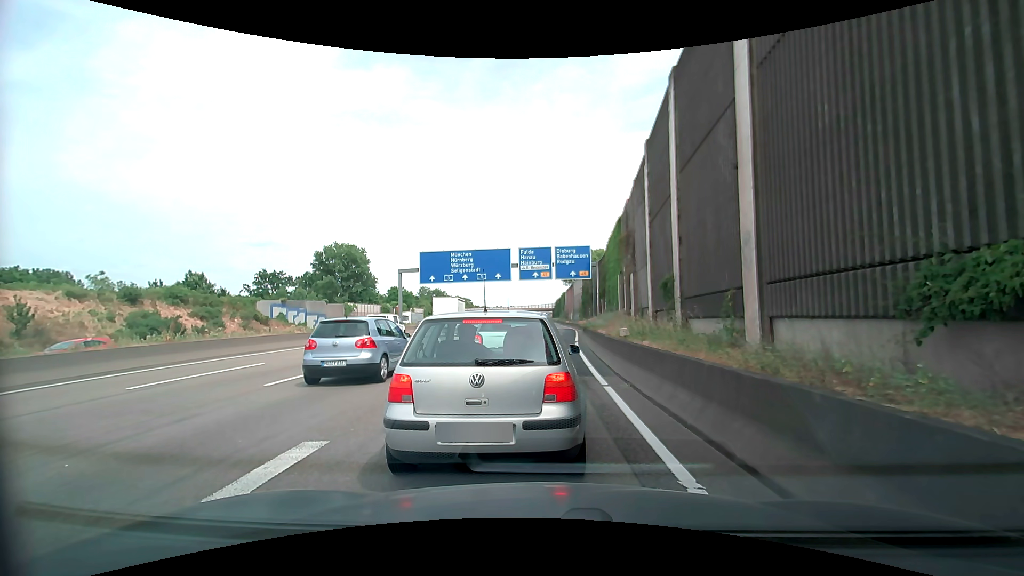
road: motorway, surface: asphalt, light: Day
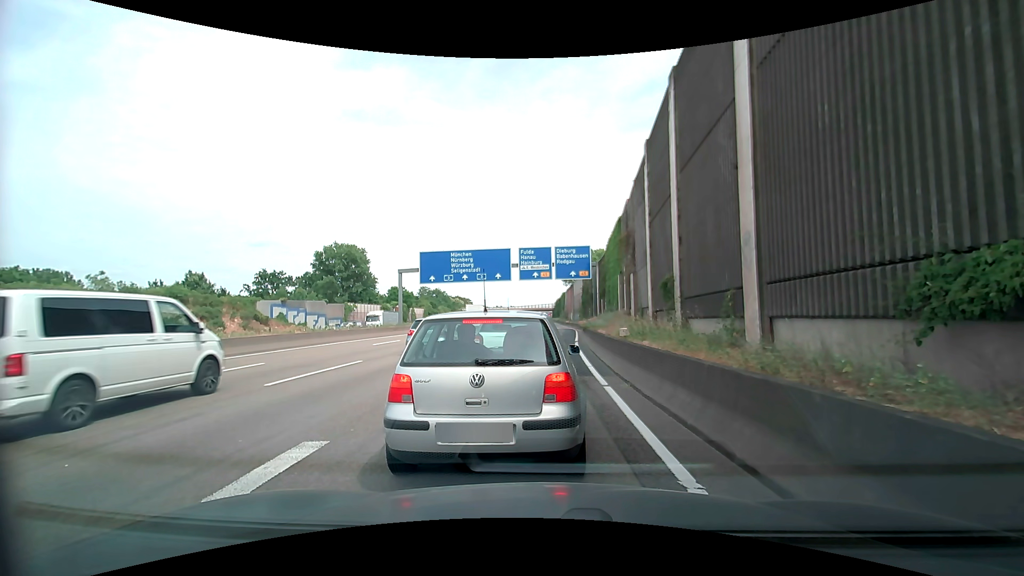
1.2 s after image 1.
(0.0, 0.0) m; 0°
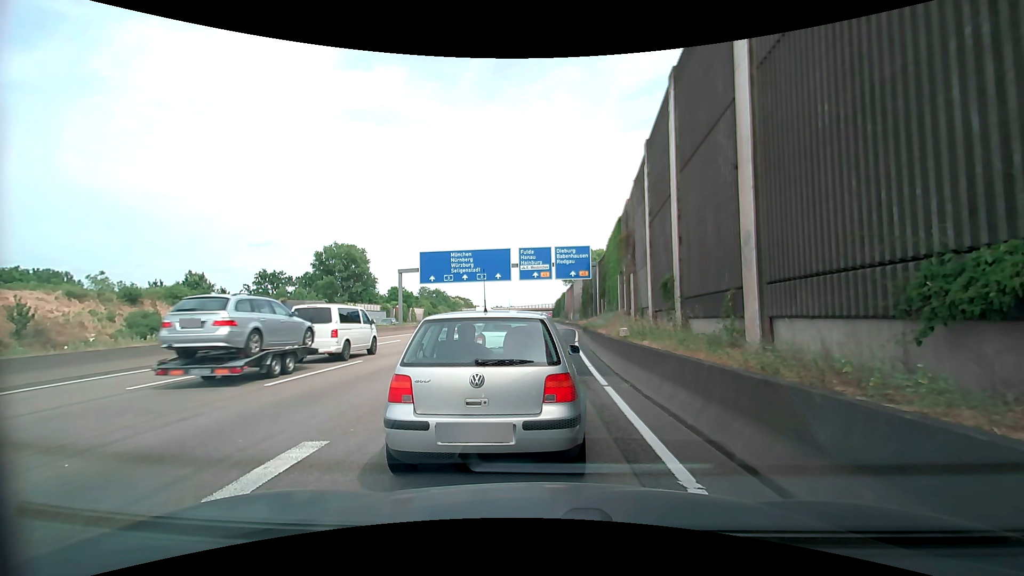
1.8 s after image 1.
(0.0, 0.0) m; 0°
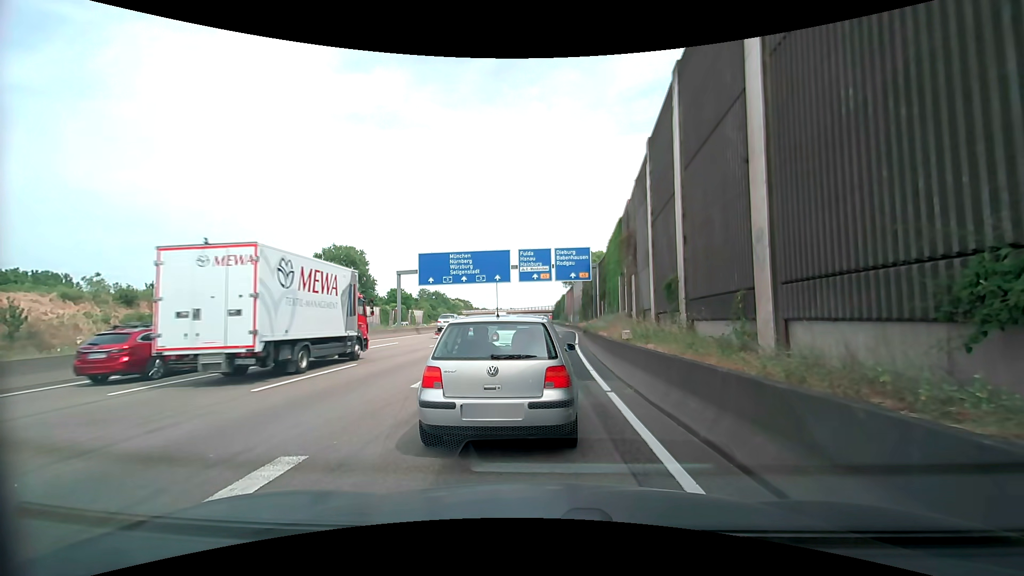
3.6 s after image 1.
(0.0, +0.5) m; 0°
